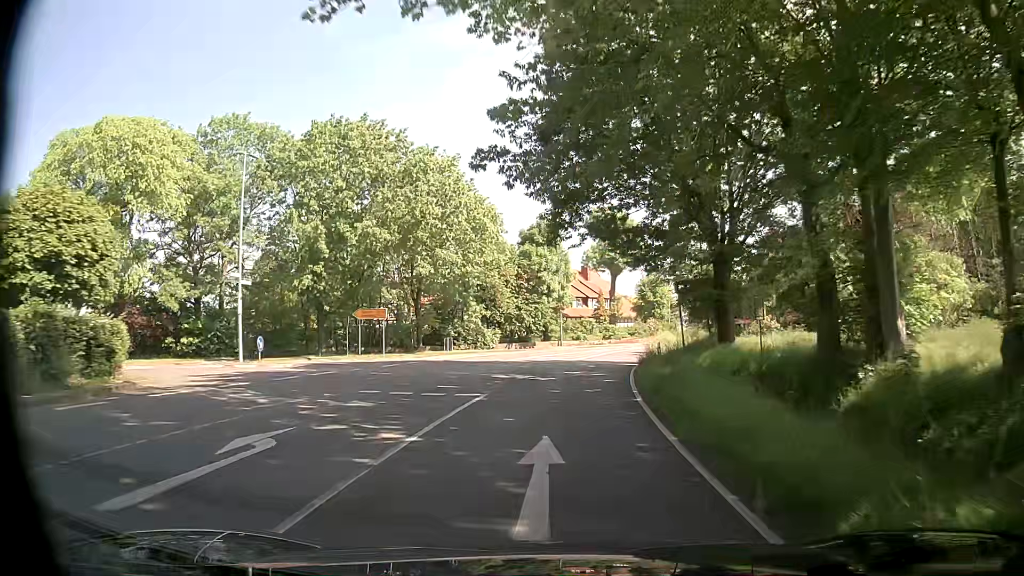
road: secondary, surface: asphalt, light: Day
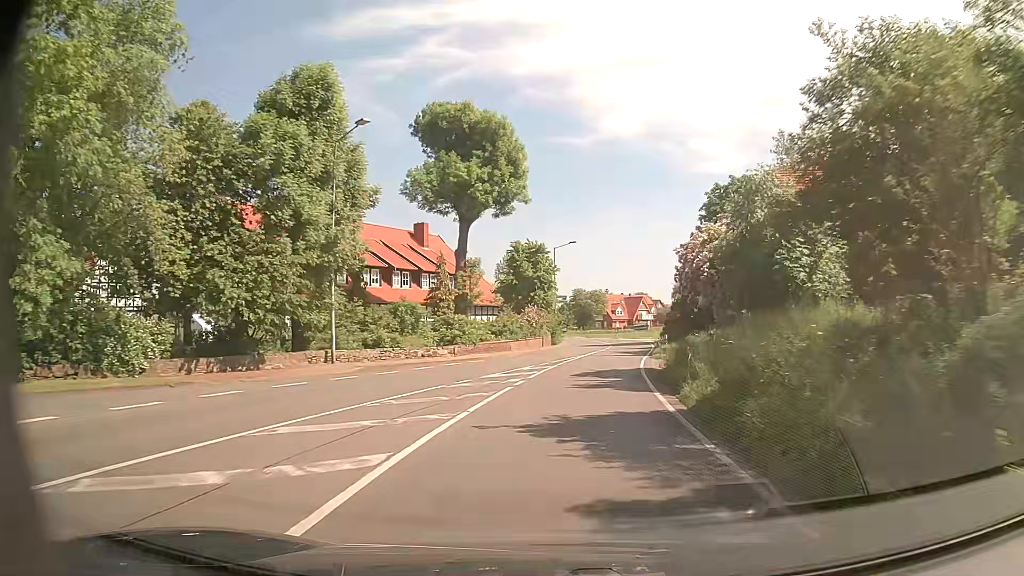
(+3.9, +40.0) m; +12°
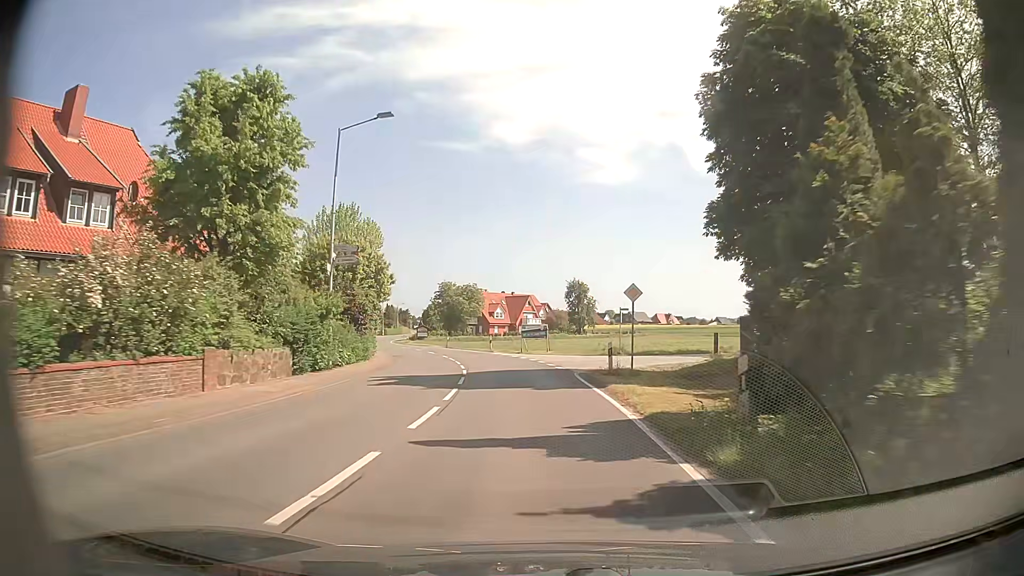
(+4.2, +39.3) m; +11°
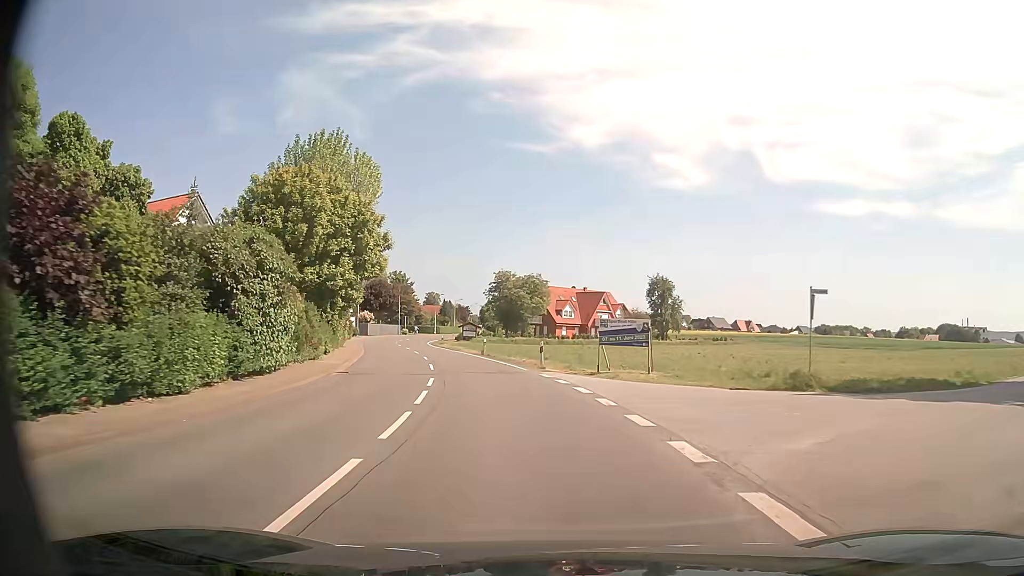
(-1.3, +23.7) m; -7°
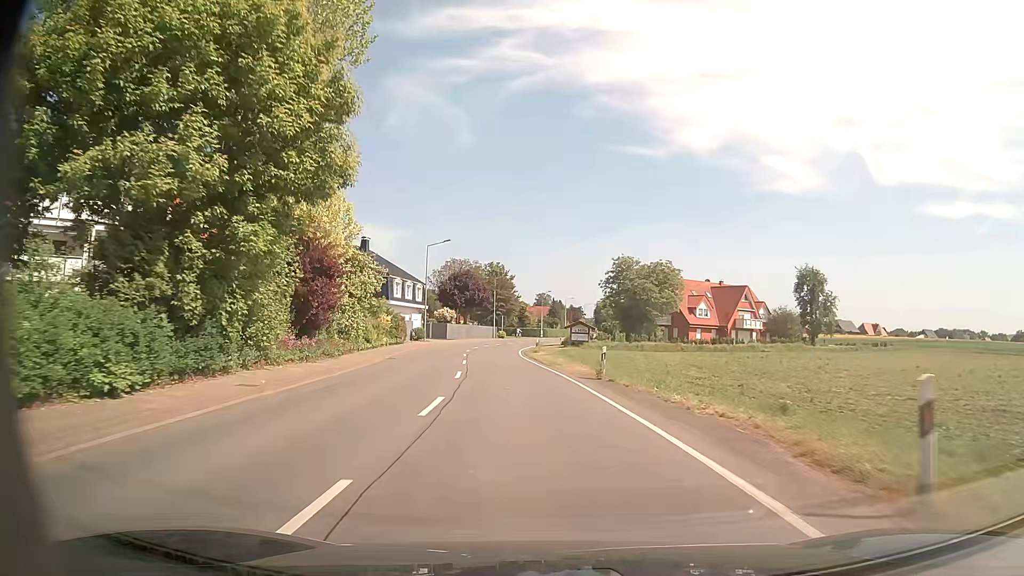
(-1.9, +23.8) m; -9°
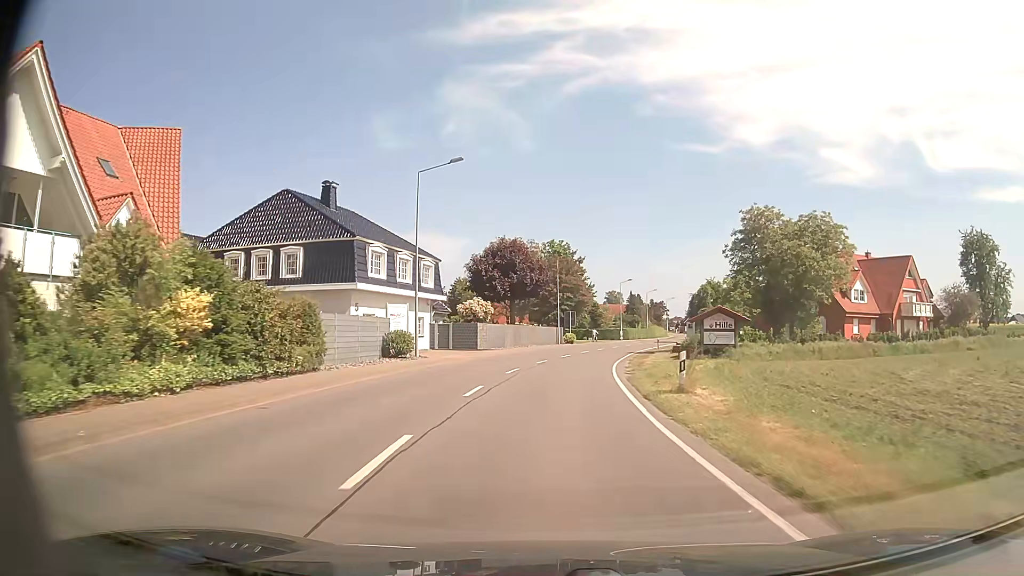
(-2.1, +32.1) m; -6°
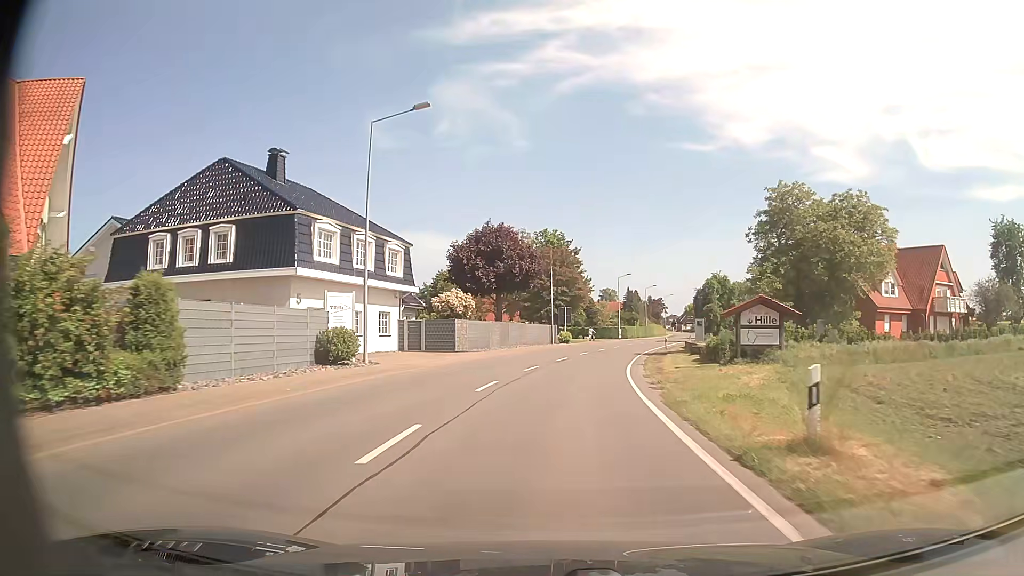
(0.0, +8.1) m; +1°
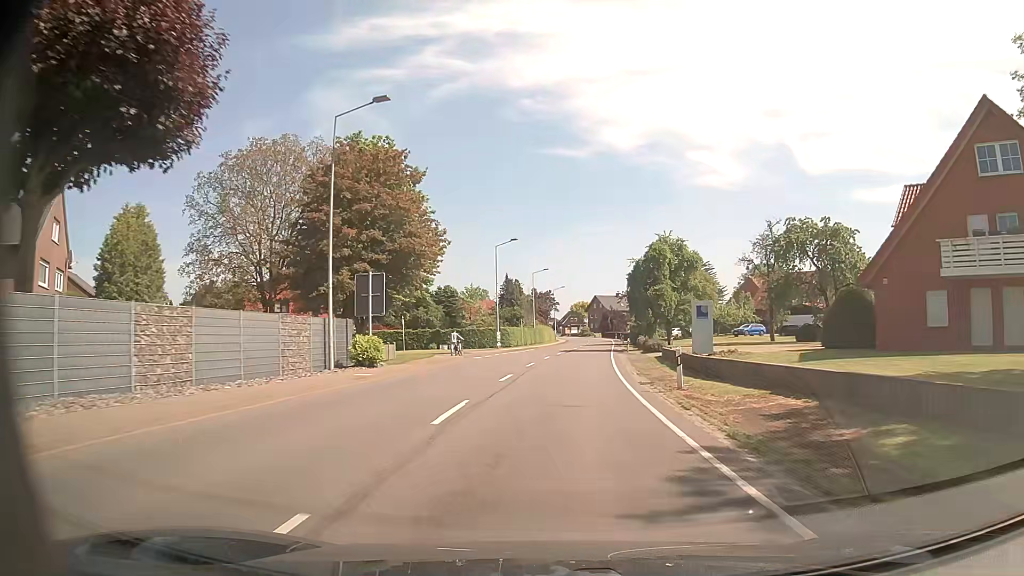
(+3.3, +40.7) m; +11°
(0, +10) (+1, +20) (+1, +30) (+2, +40) (+3, +50) (+4, +60) (+5, +70) (+6, +80) (+7, +90) (+8, +100) m
